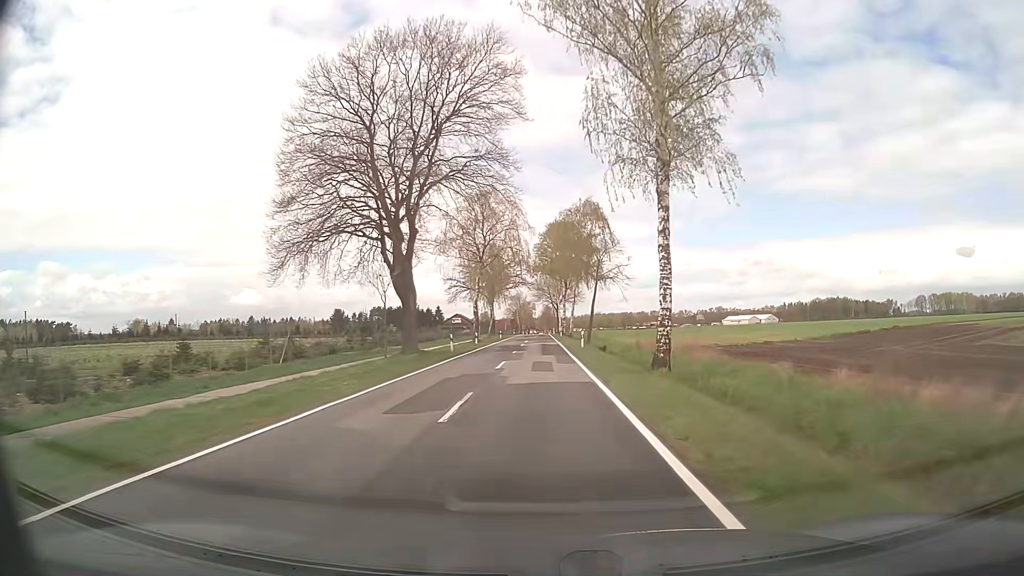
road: secondary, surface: asphalt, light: Day
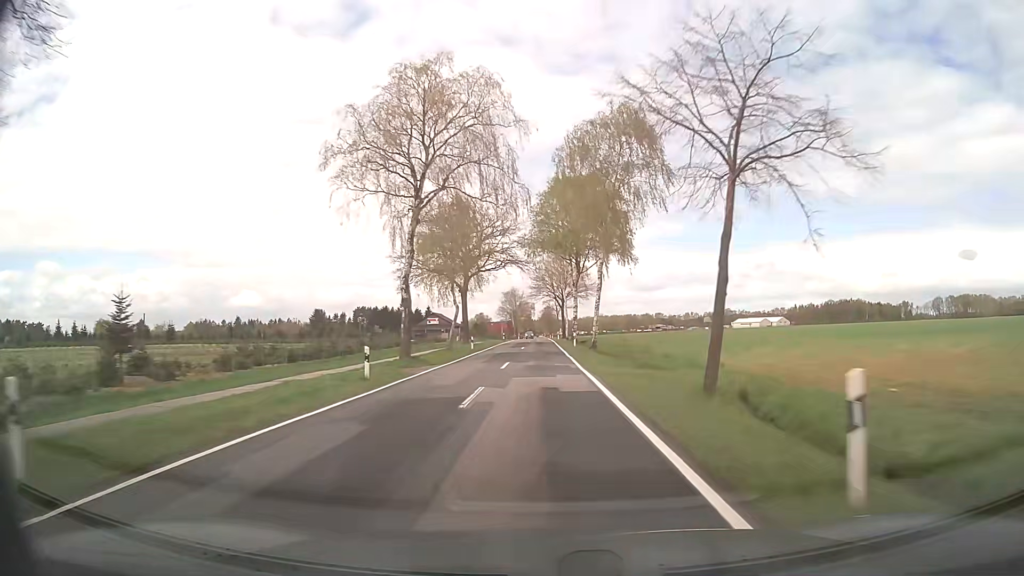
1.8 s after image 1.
(-0.1, +34.6) m; 0°
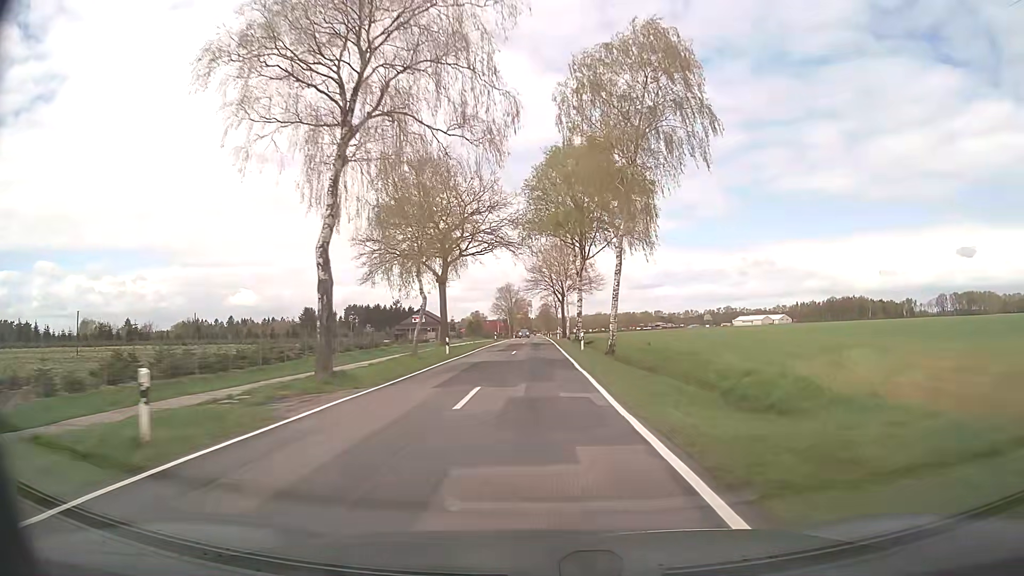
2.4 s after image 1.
(0.0, +12.1) m; 0°
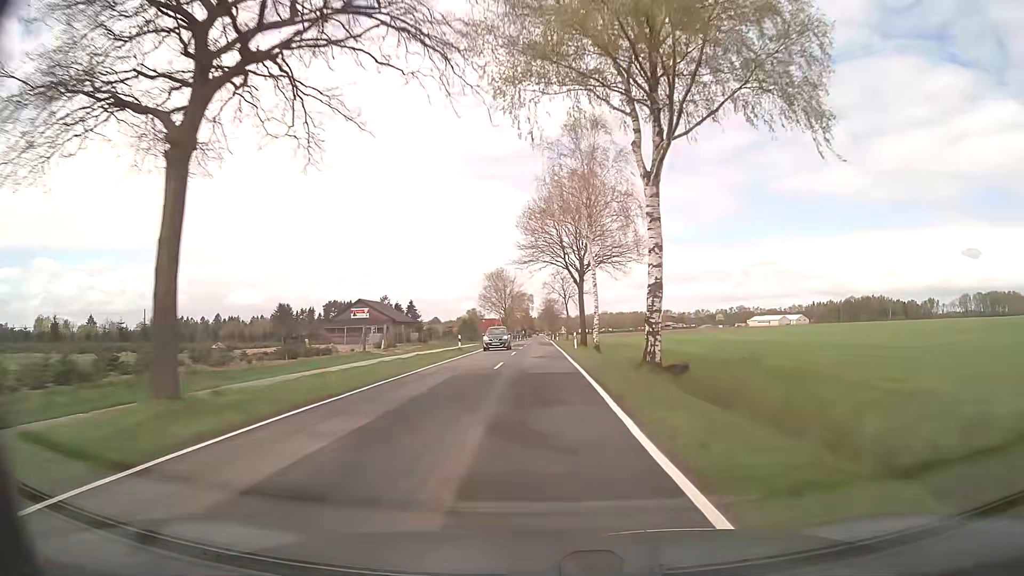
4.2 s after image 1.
(0.0, +38.1) m; 0°
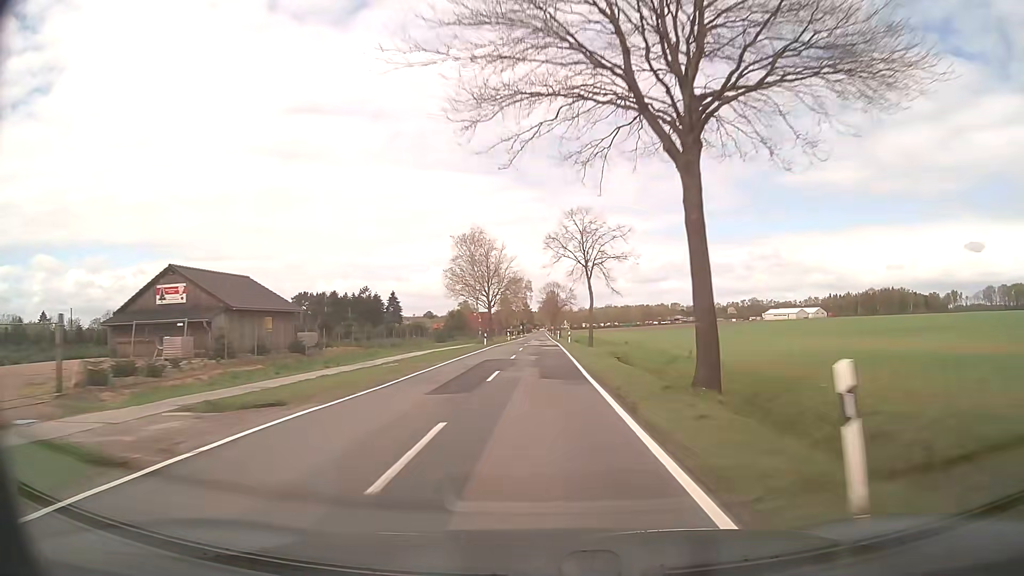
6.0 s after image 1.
(-0.1, +40.4) m; 0°
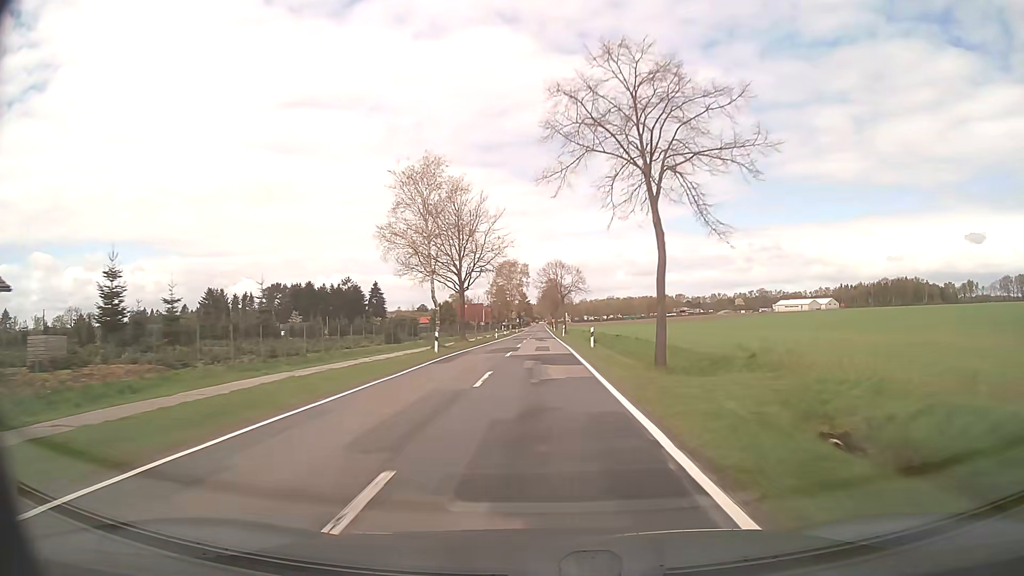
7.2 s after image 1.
(0.0, +27.8) m; 0°
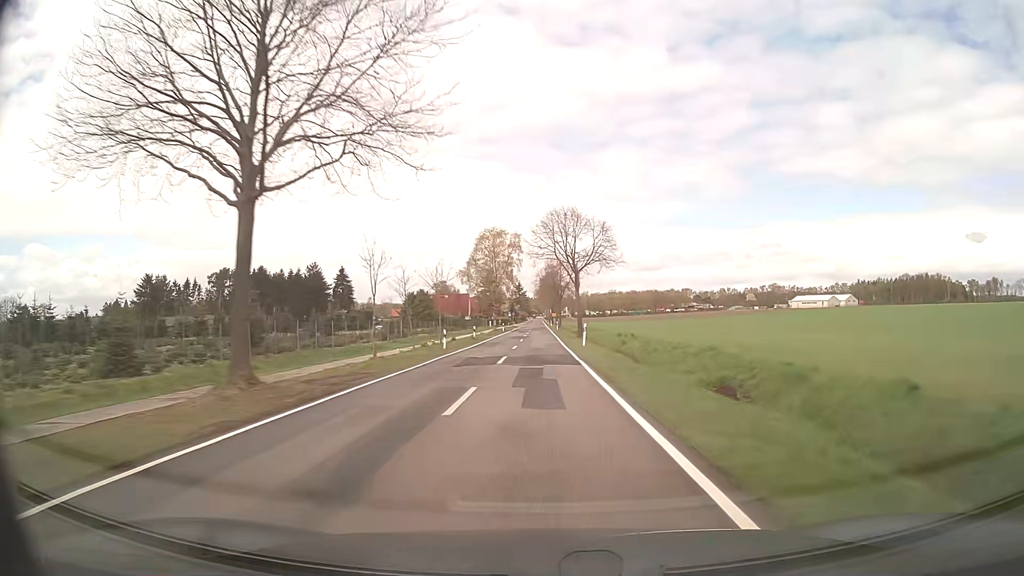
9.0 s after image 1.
(-0.1, +40.3) m; 0°
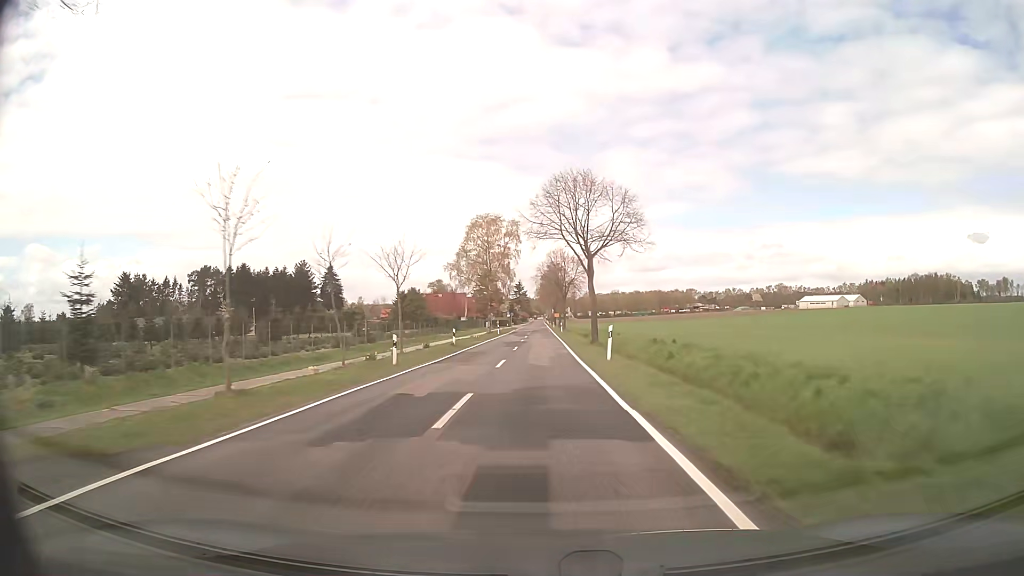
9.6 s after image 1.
(0.0, +13.1) m; 0°
(0, +10) (0, +20) (0, +30) (0, +40) (0, +50) (0, +60) (0, +70) (0, +80) (0, +90) (0, +100) m
